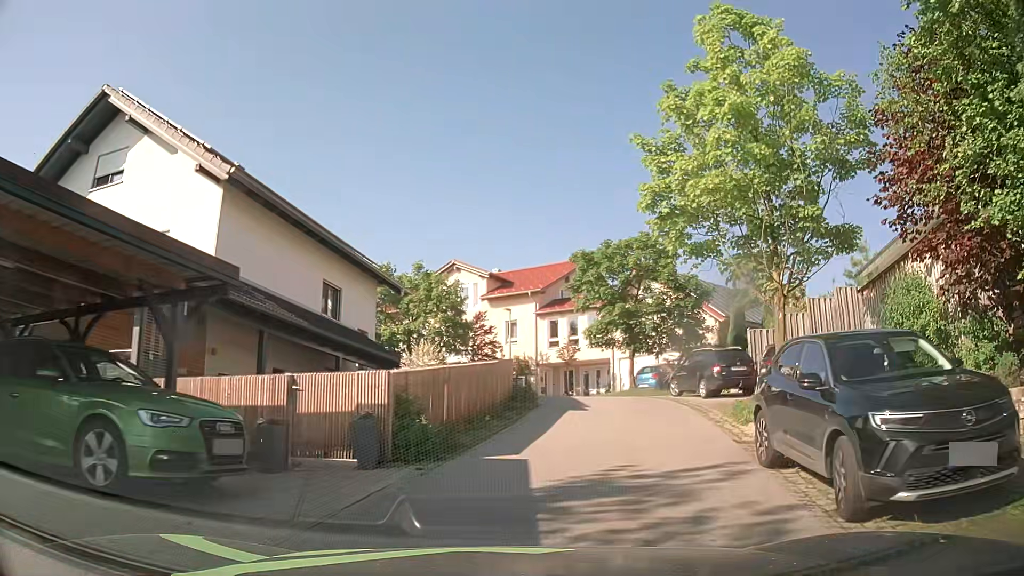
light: Day
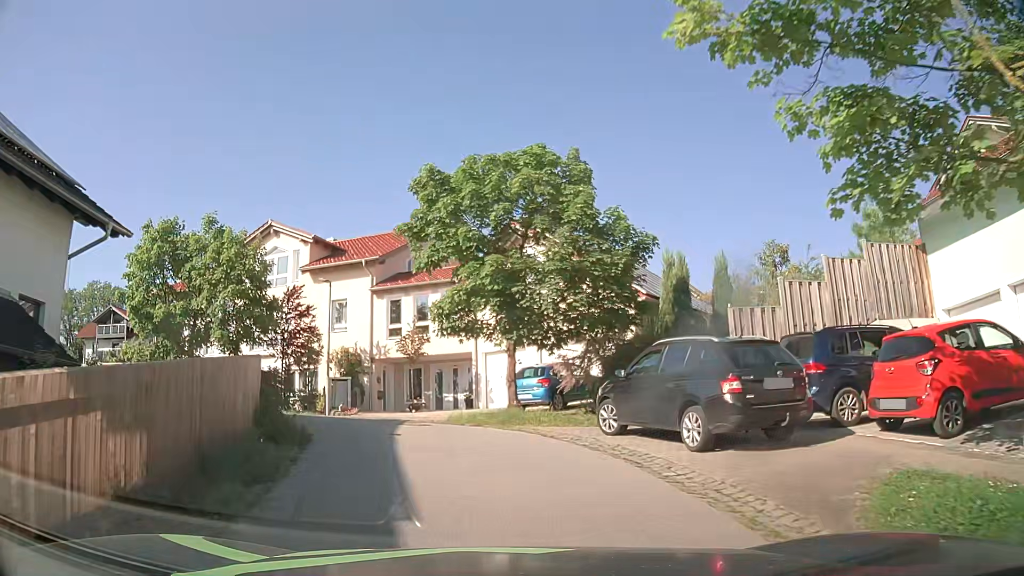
(+1.3, +11.5) m; +12°
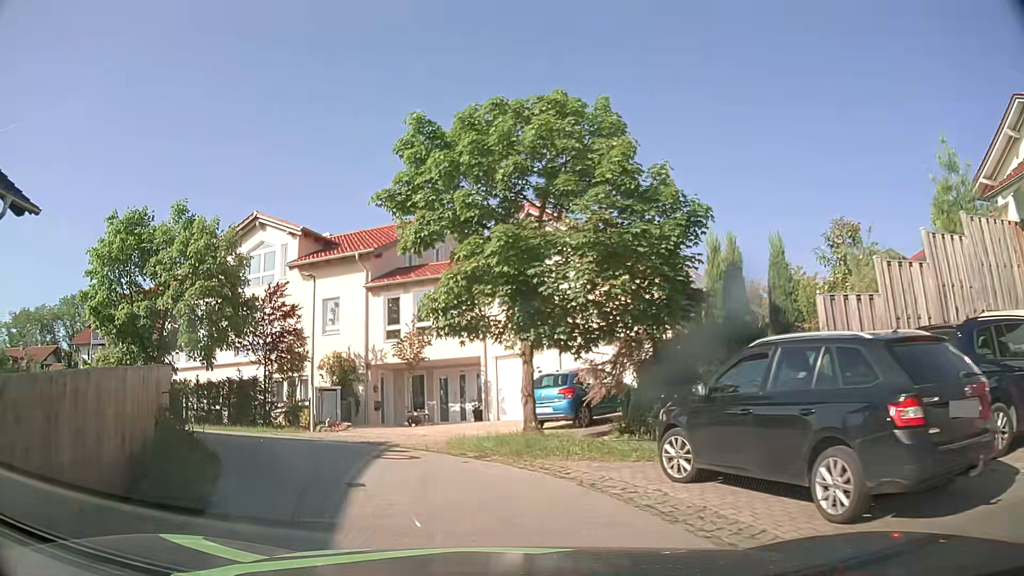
(0.0, +3.8) m; 0°
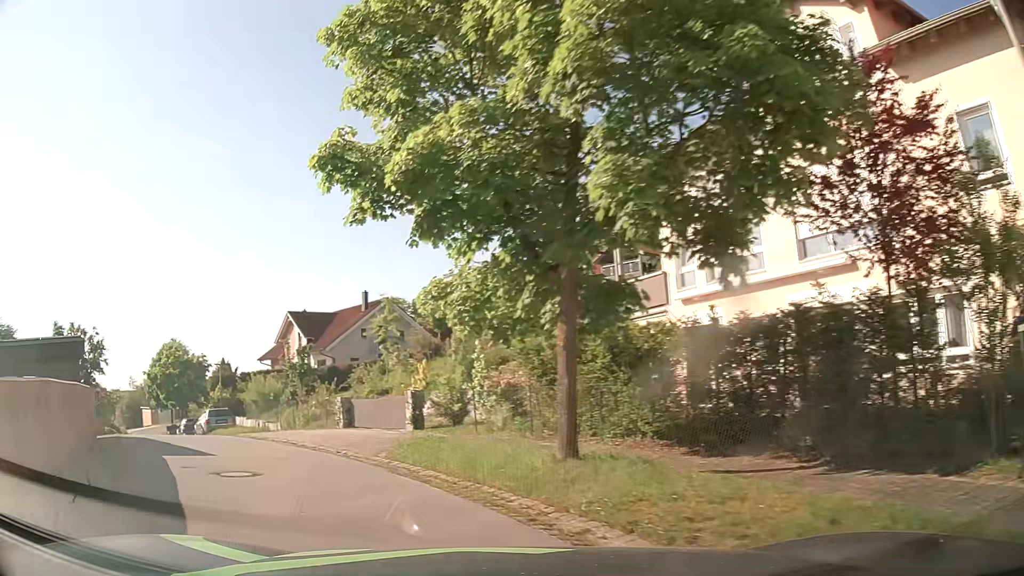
(-5.7, +15.8) m; -49°
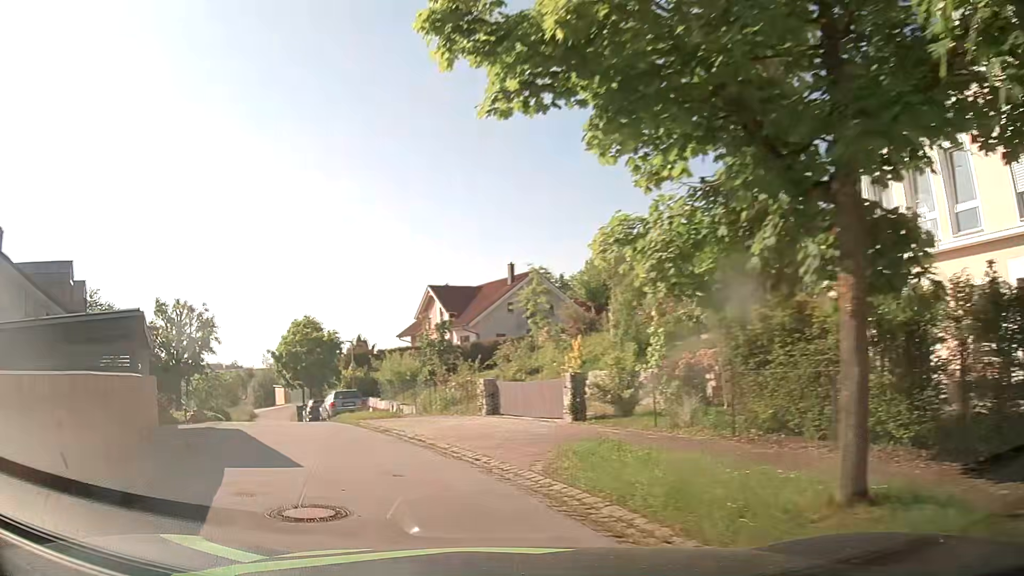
(-0.4, +3.4) m; -12°
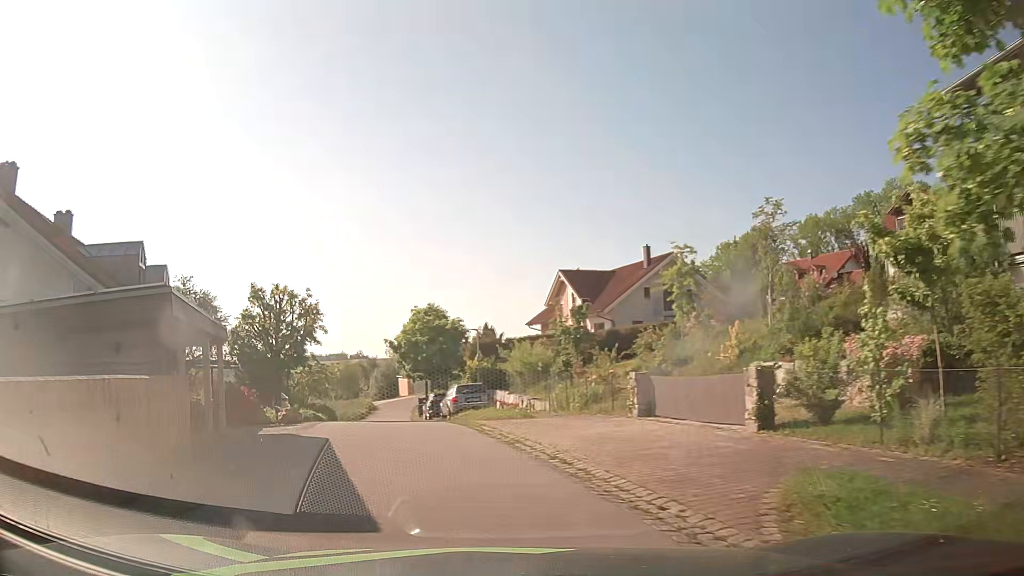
(-0.4, +3.5) m; -11°
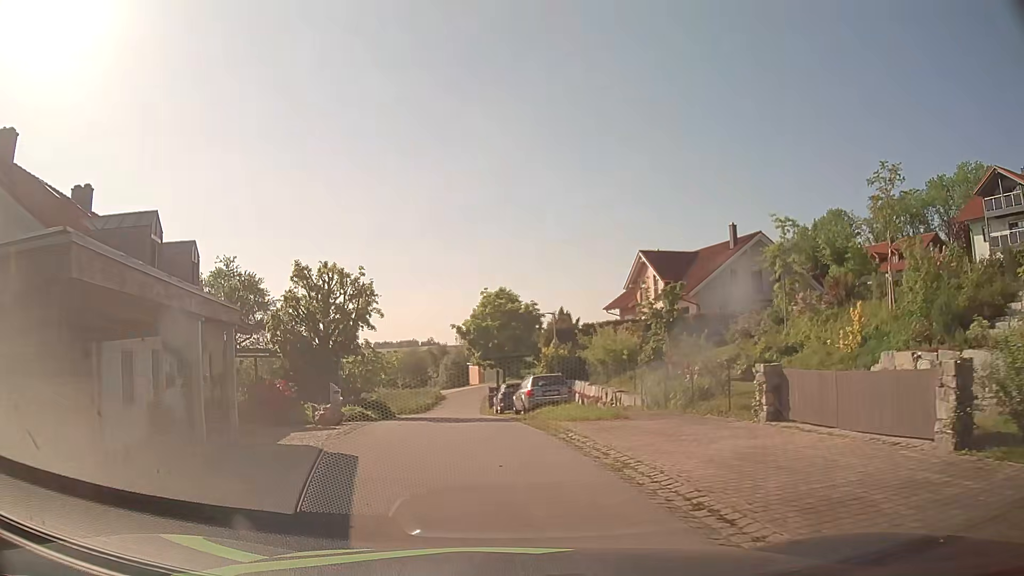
(-0.2, +3.7) m; -6°
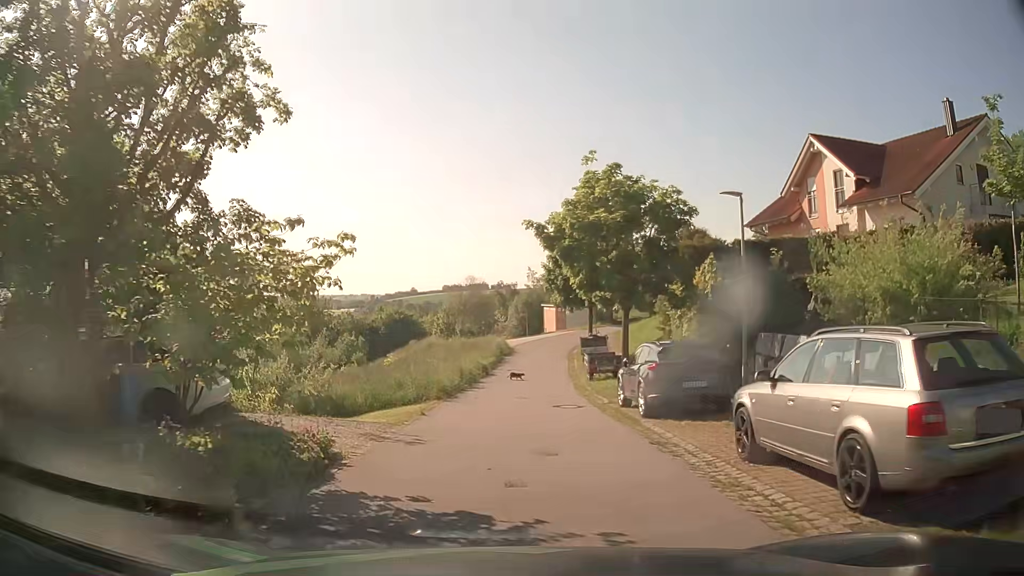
(-1.6, +19.2) m; -7°
